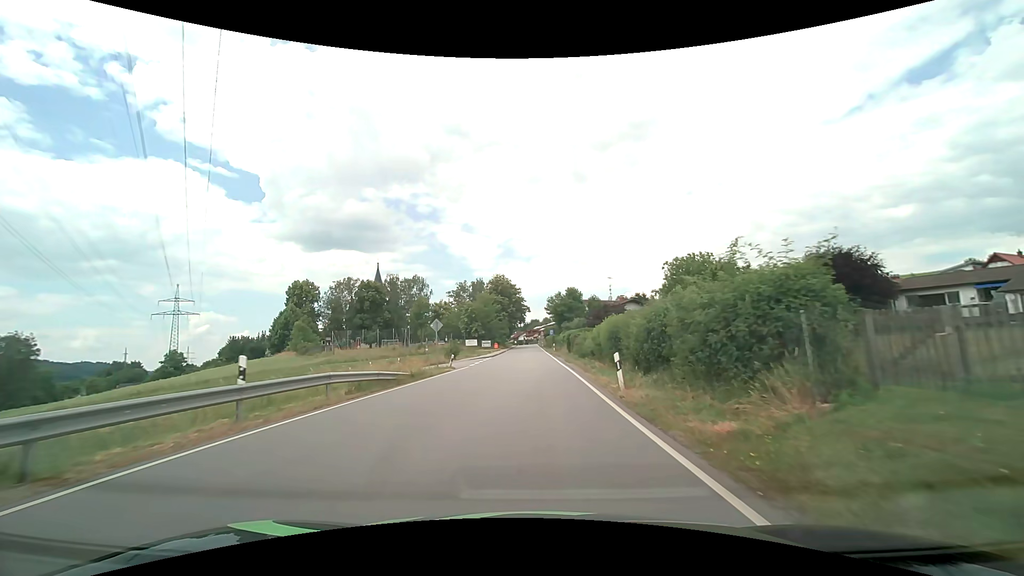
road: secondary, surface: asphalt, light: Day
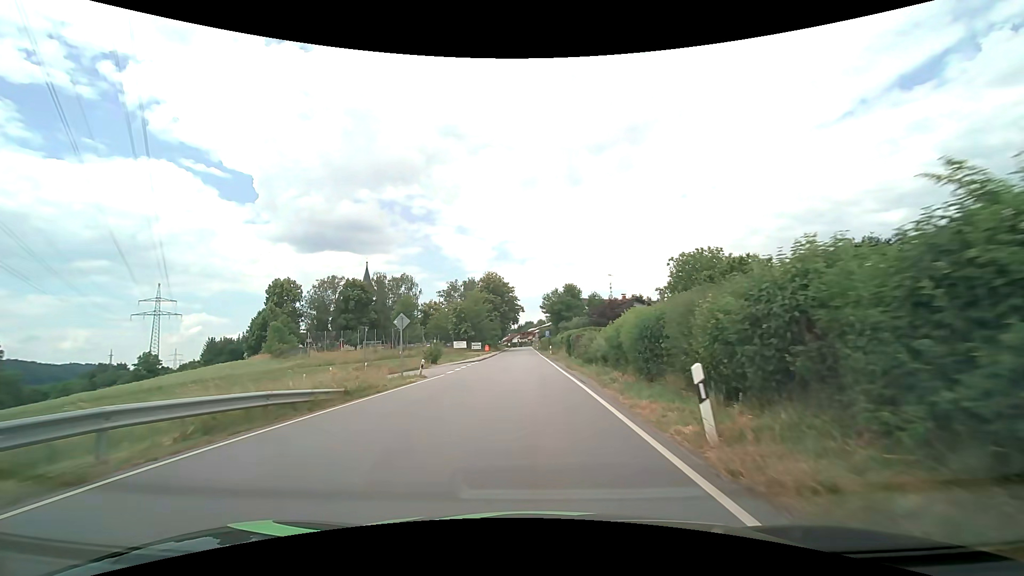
(0.0, +7.0) m; +1°
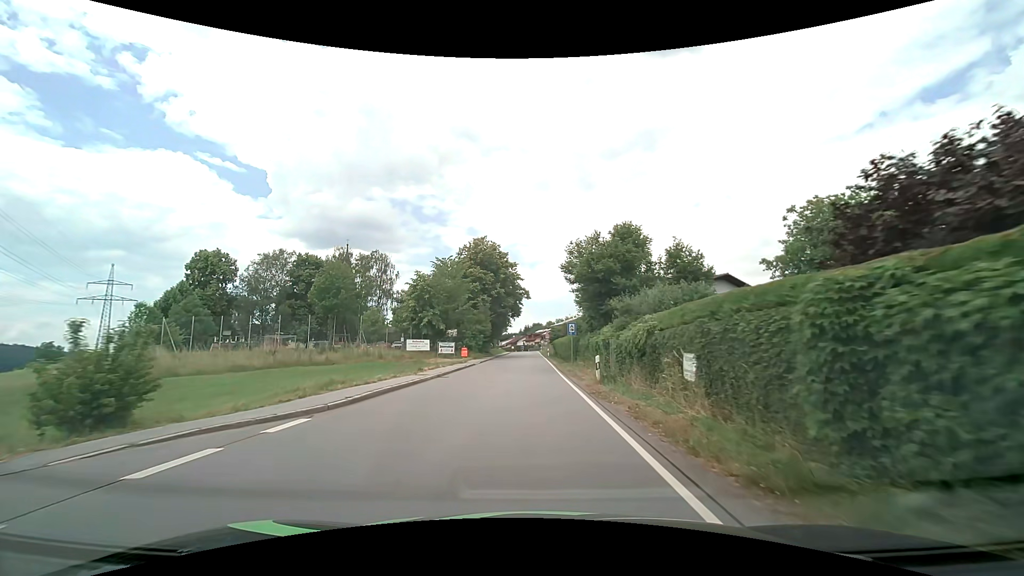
(0.0, +34.0) m; -1°
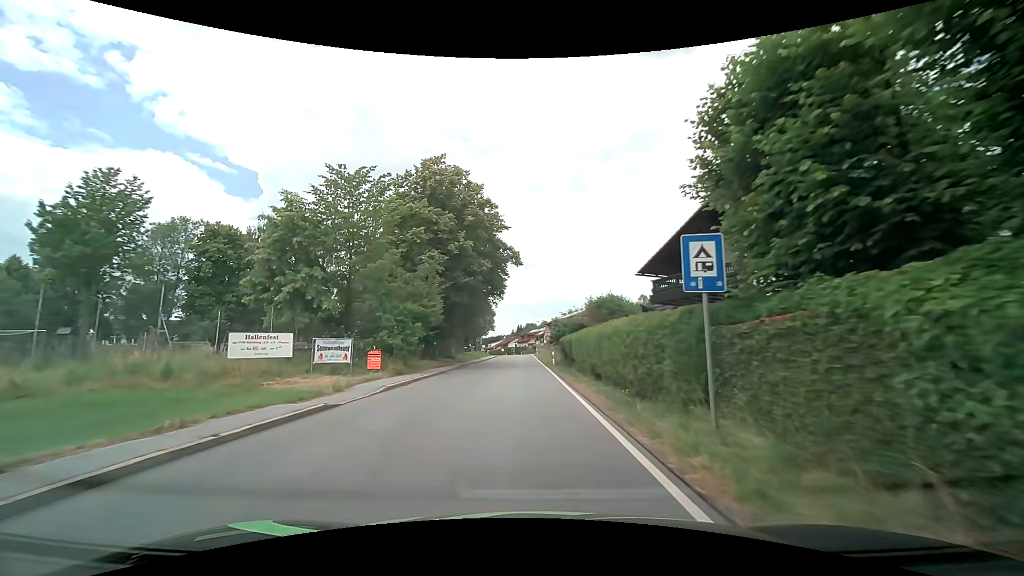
(0.0, +27.4) m; 0°
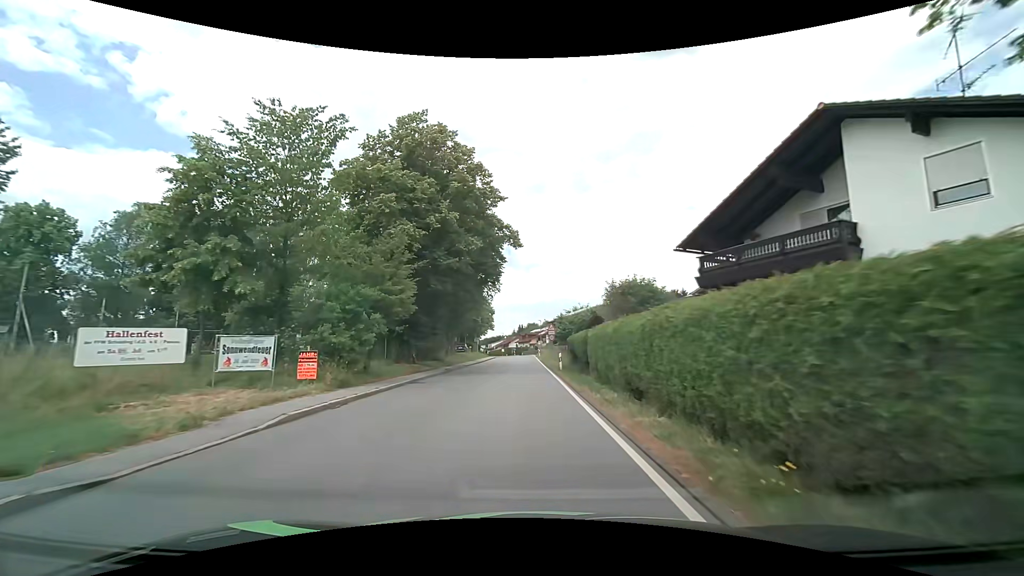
(0.0, +6.9) m; 0°
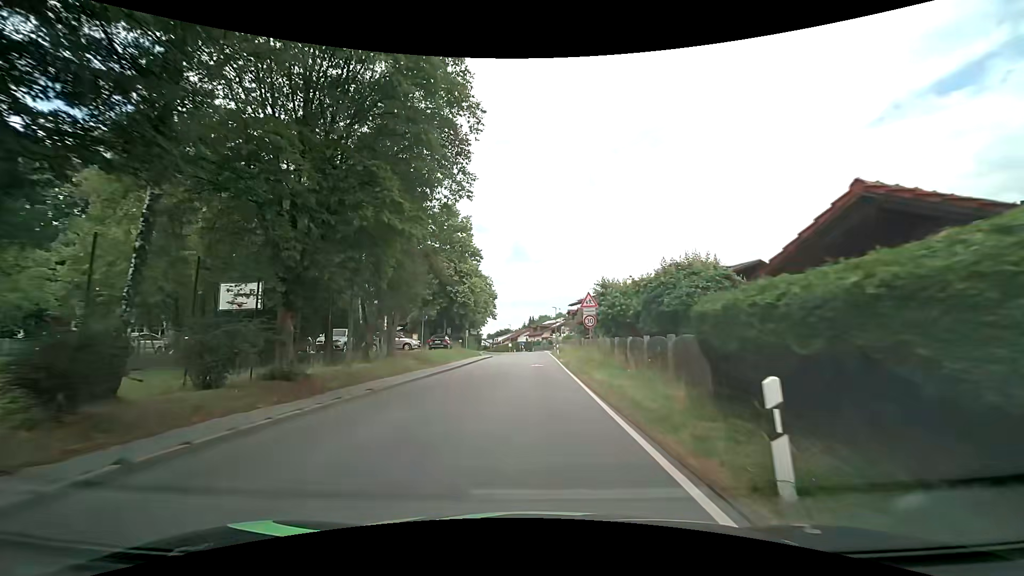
(-0.4, +23.5) m; -2°
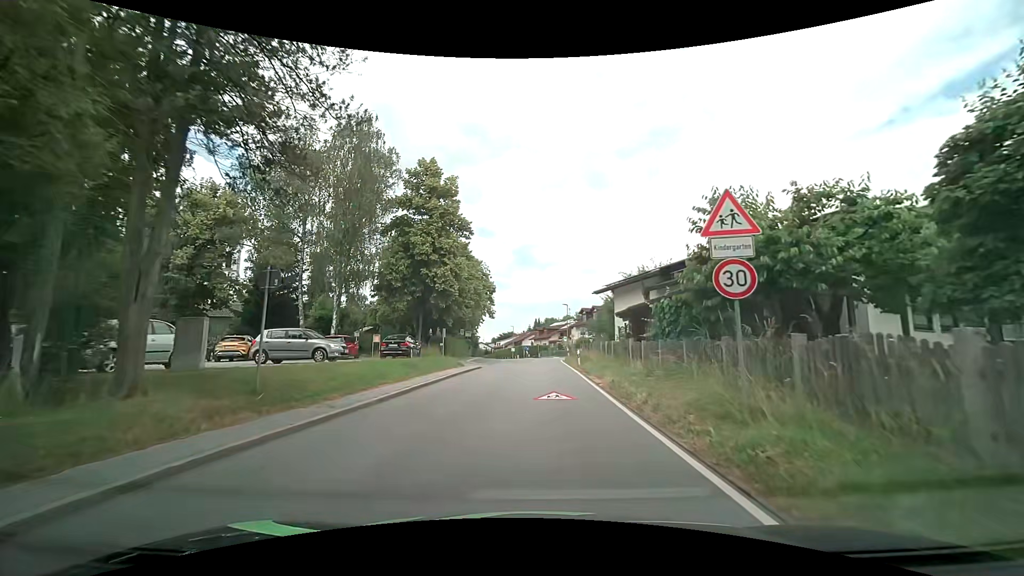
(-0.1, +16.1) m; 0°
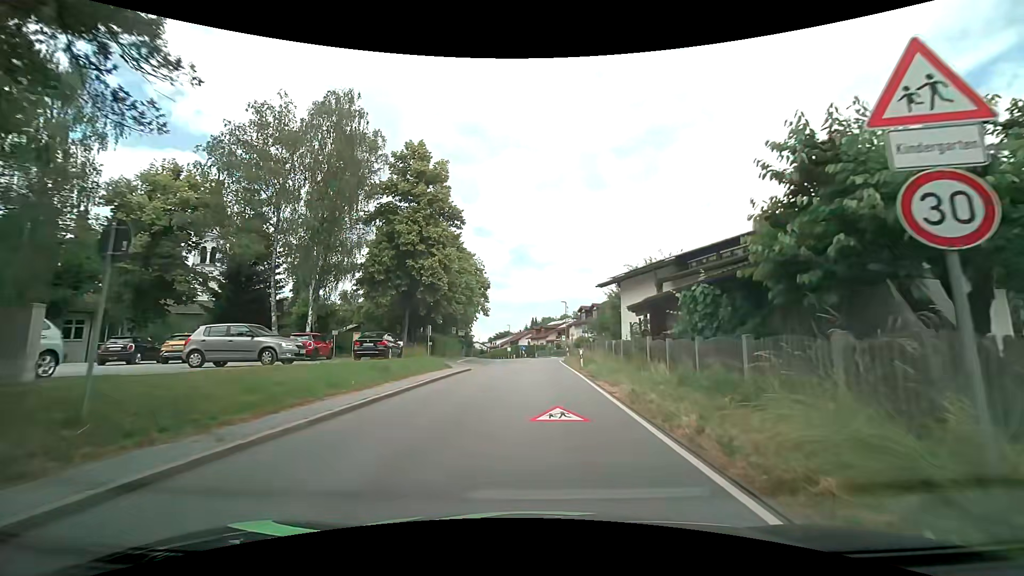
(-0.1, +3.8) m; 0°
(0, +10) (0, +20) (0, +30) (+1, +40) (+1, +50) (+2, +60) (+1, +70) (0, +80) (-2, +90) (-5, +99) m
